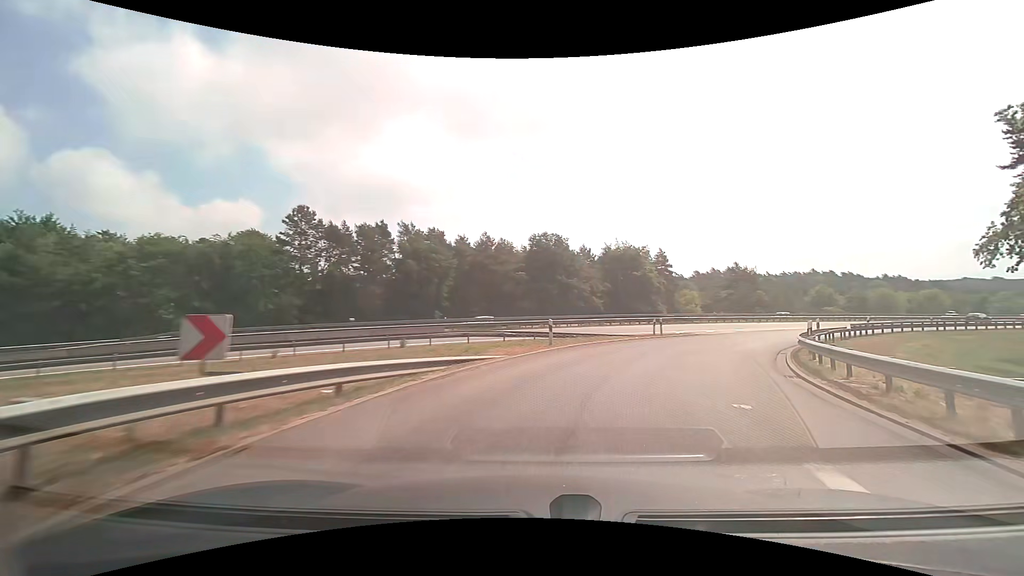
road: motorway_link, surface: asphalt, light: Day
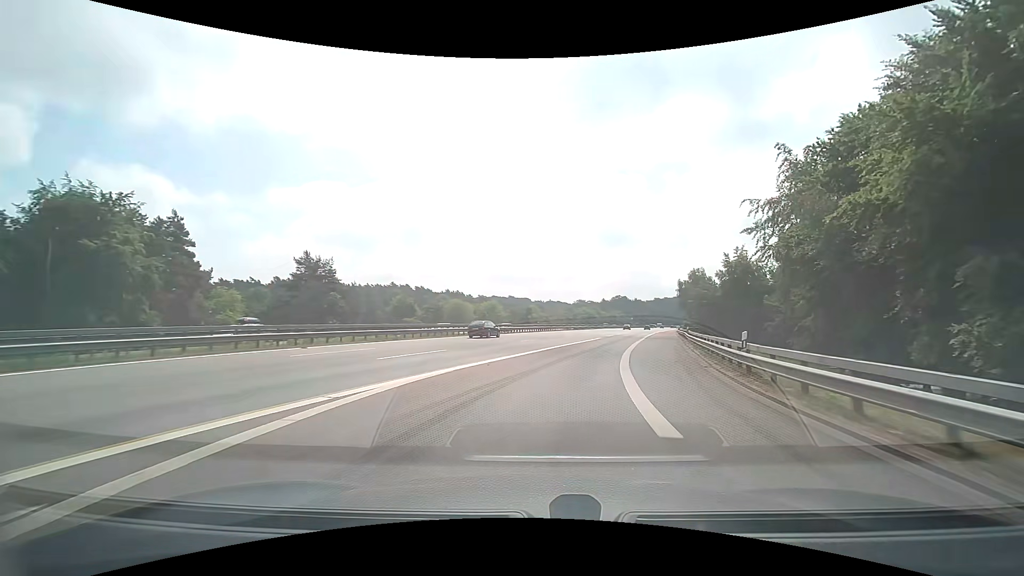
(+17.5, +37.0) m; +46°
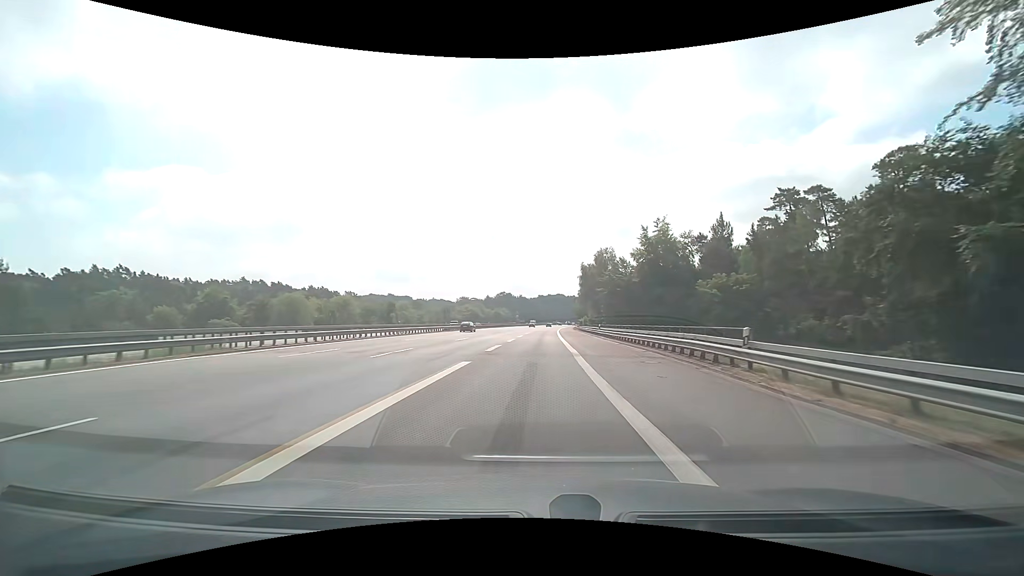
(+5.0, +33.9) m; +13°
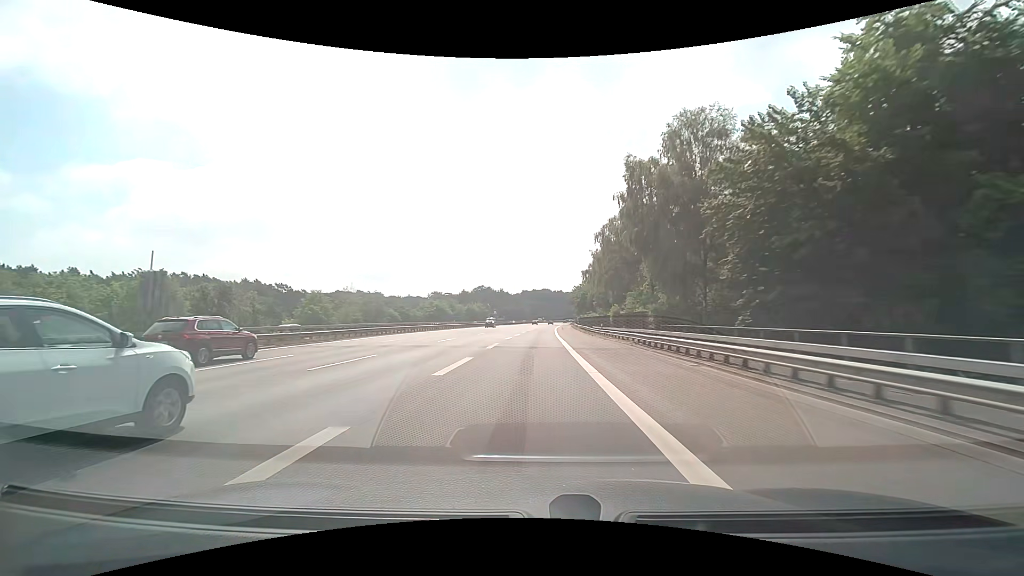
(+1.9, +59.7) m; +2°
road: motorway
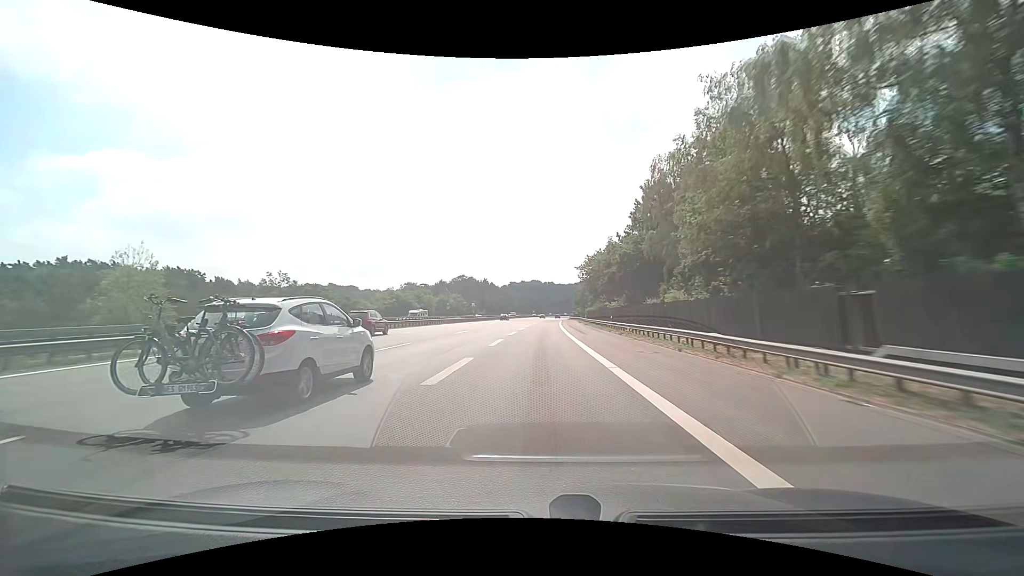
(+0.3, +50.7) m; +1°
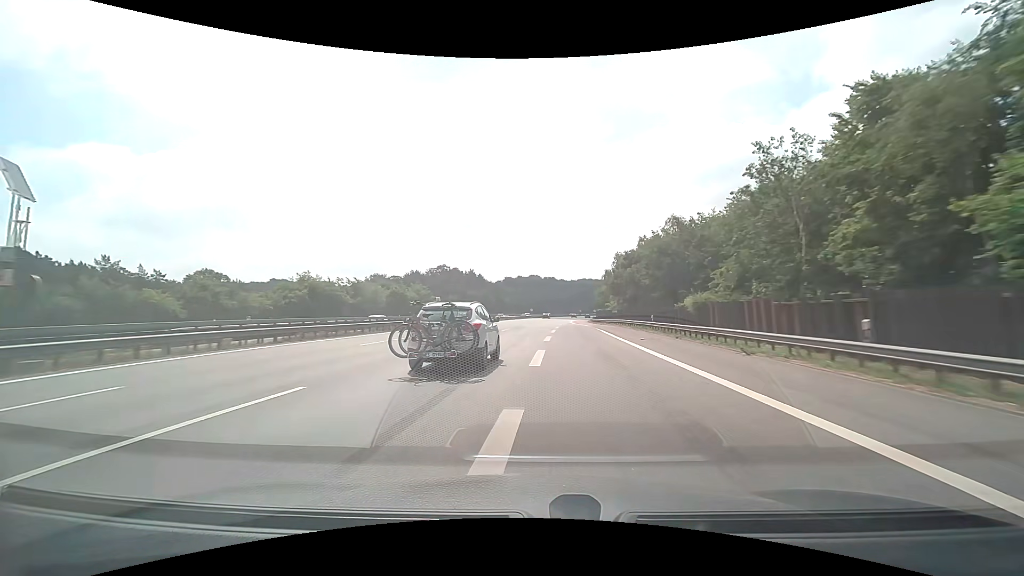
(+0.4, +68.6) m; 0°
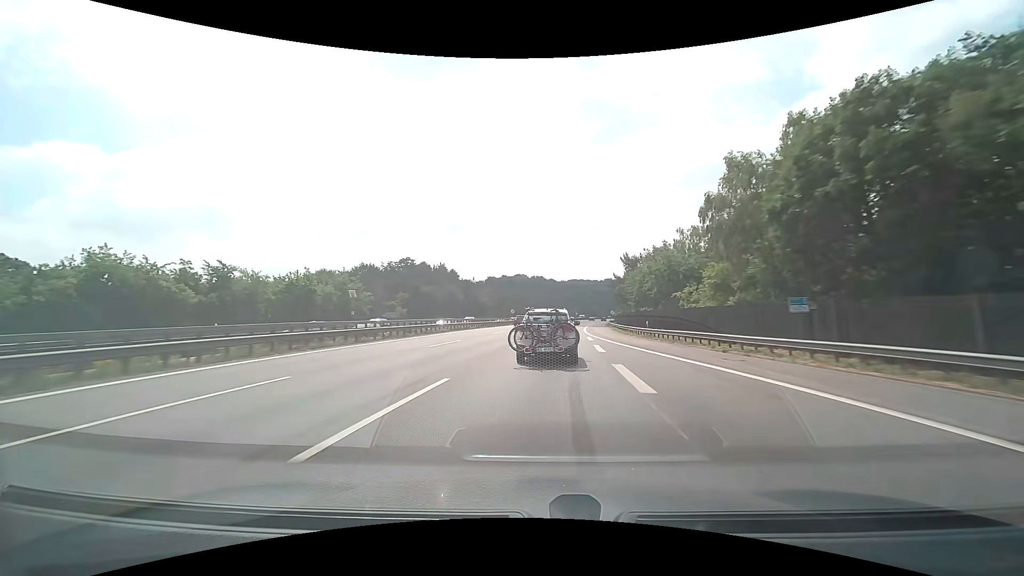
(+0.9, +52.2) m; +2°
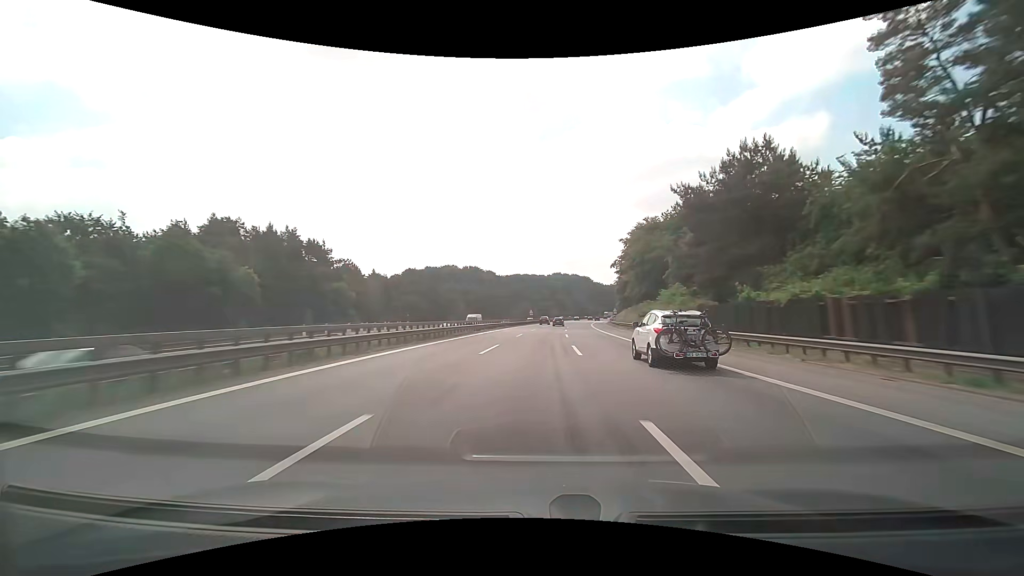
(+4.1, +94.8) m; +6°
(0, +10) (0, +20) (+1, +30) (+1, +40) (+2, +50) (+2, +60) (+3, +70) (+4, +80) (+5, +90) (+6, +100) m
